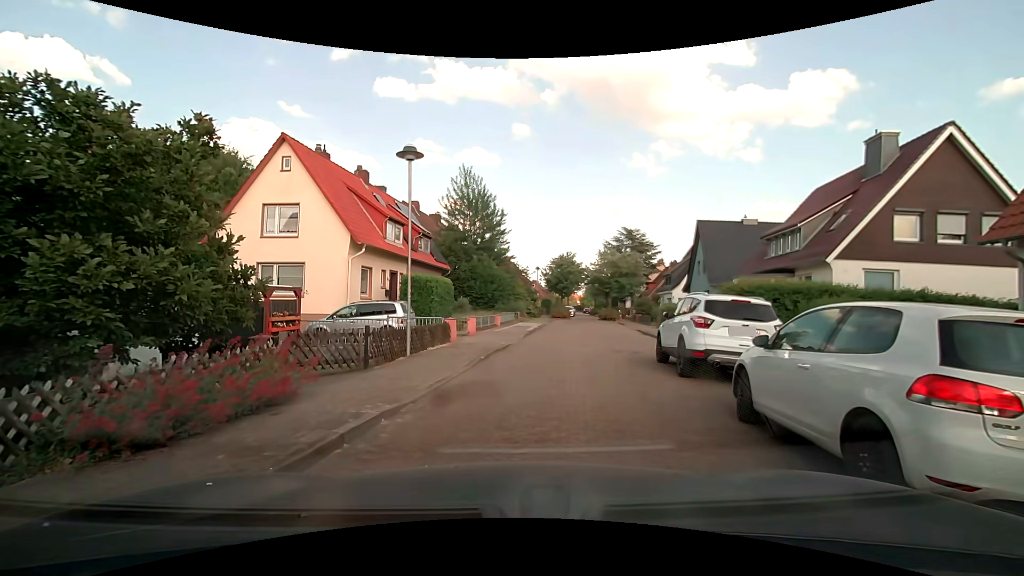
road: residential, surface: paving_stones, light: Day
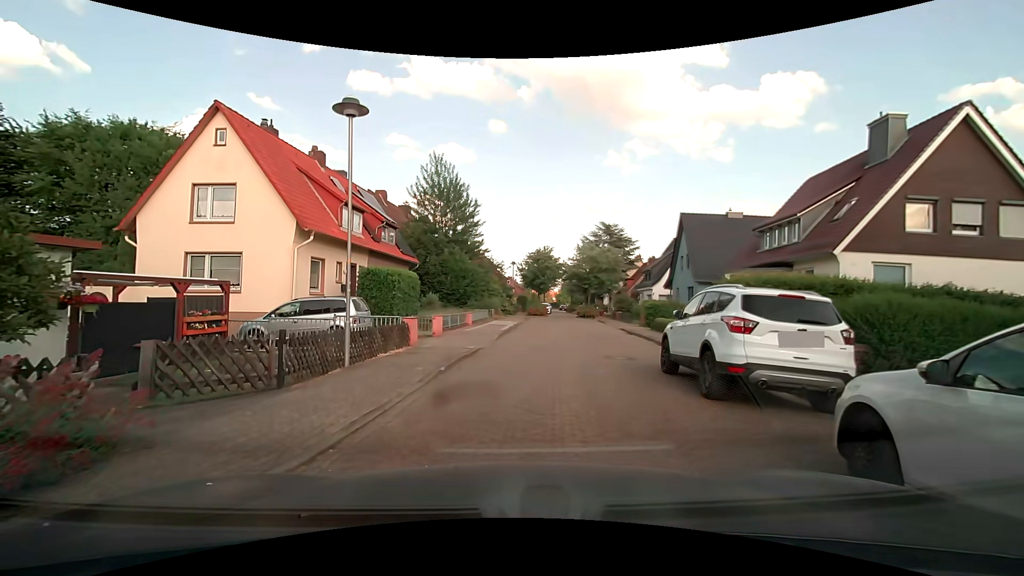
(-0.1, +2.7) m; +3°
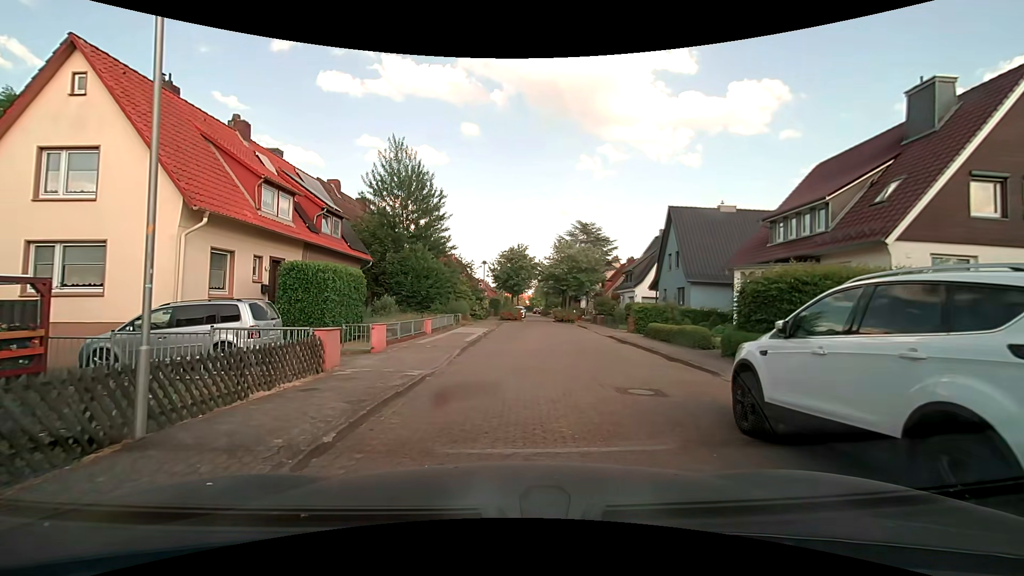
(-0.1, +4.7) m; +1°
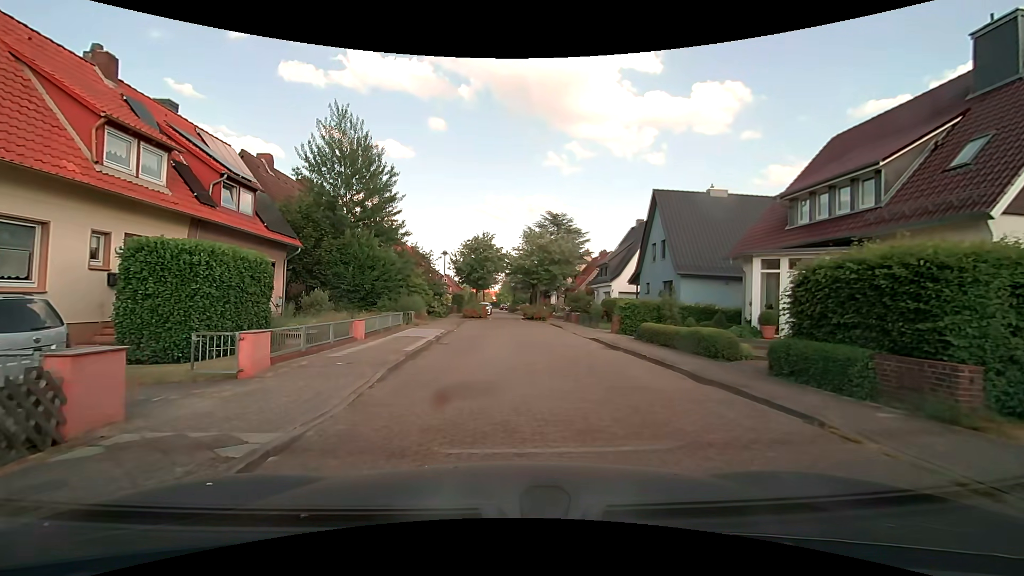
(+0.1, +5.0) m; +2°
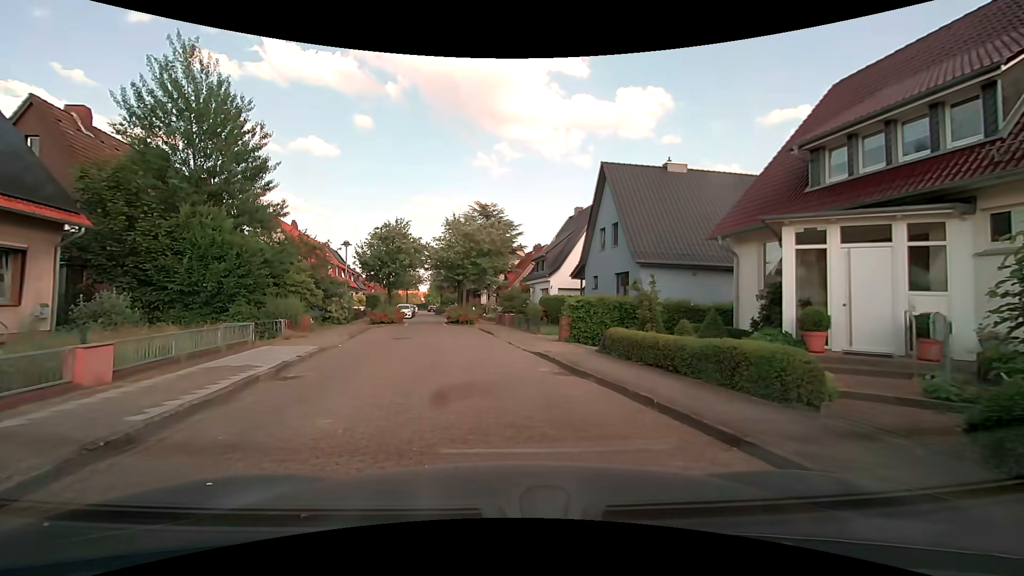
(+0.7, +6.8) m; +9°
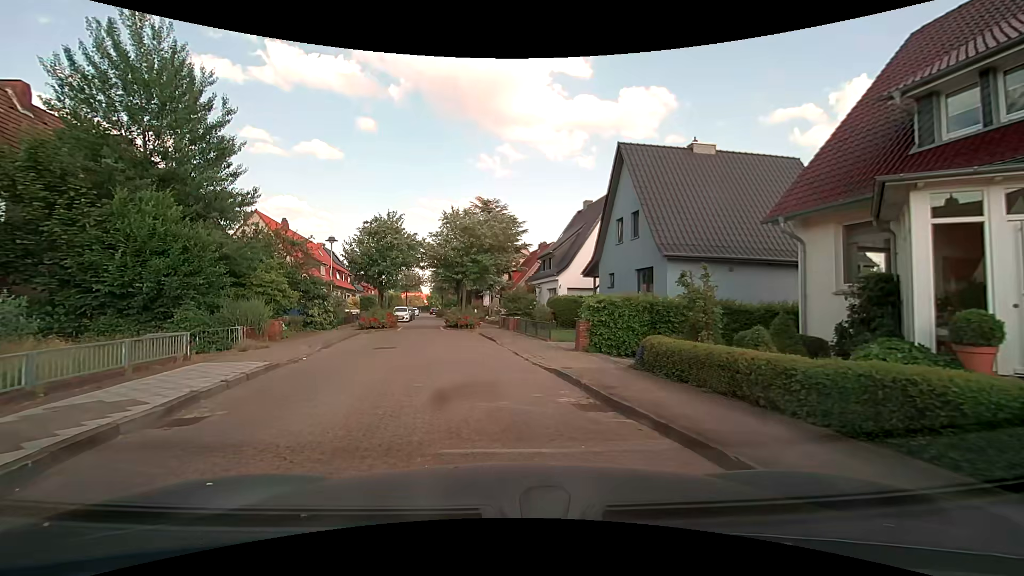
(0.0, +3.4) m; -2°
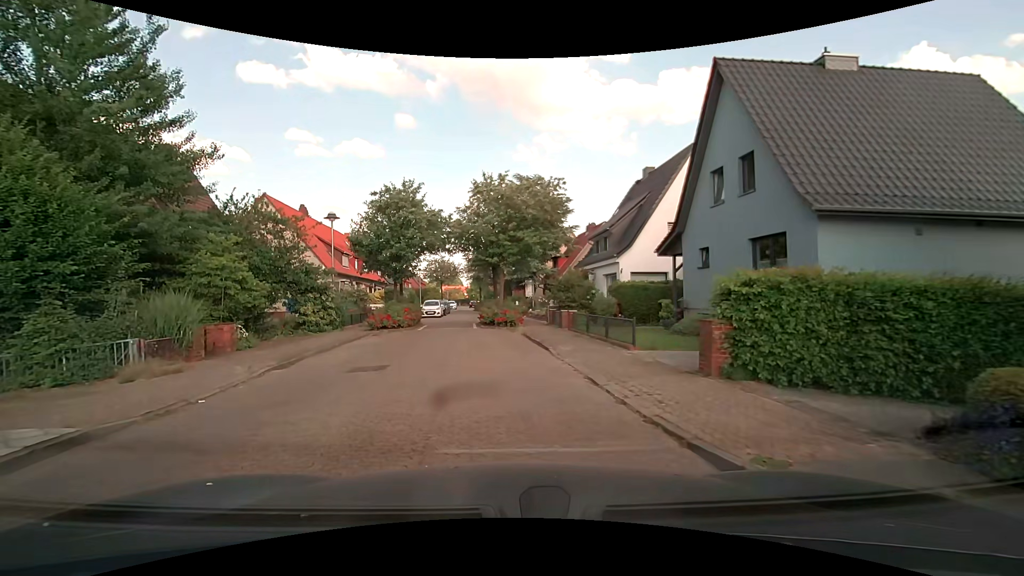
(-0.1, +6.8) m; -5°
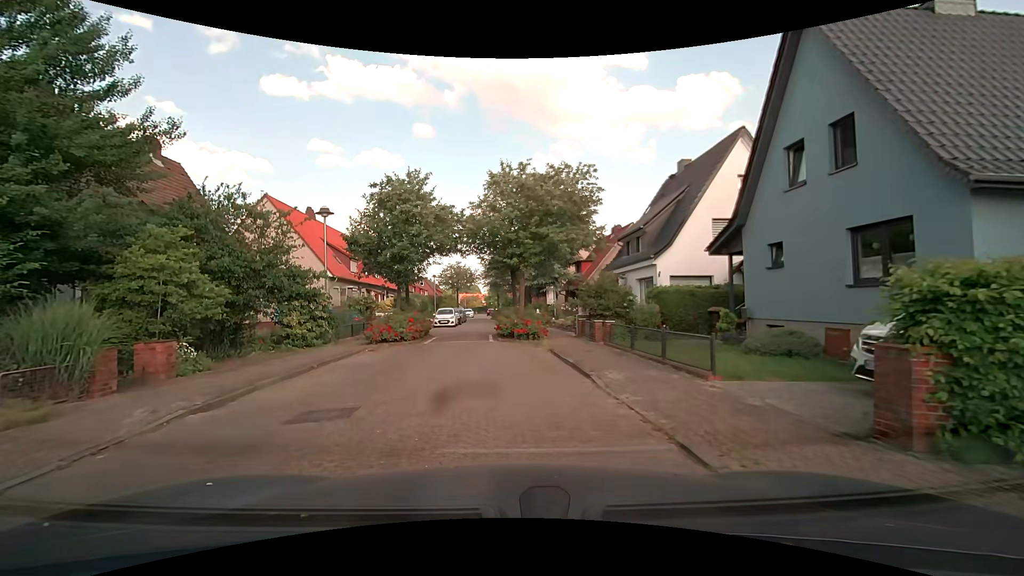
(+0.1, +3.5) m; 0°
